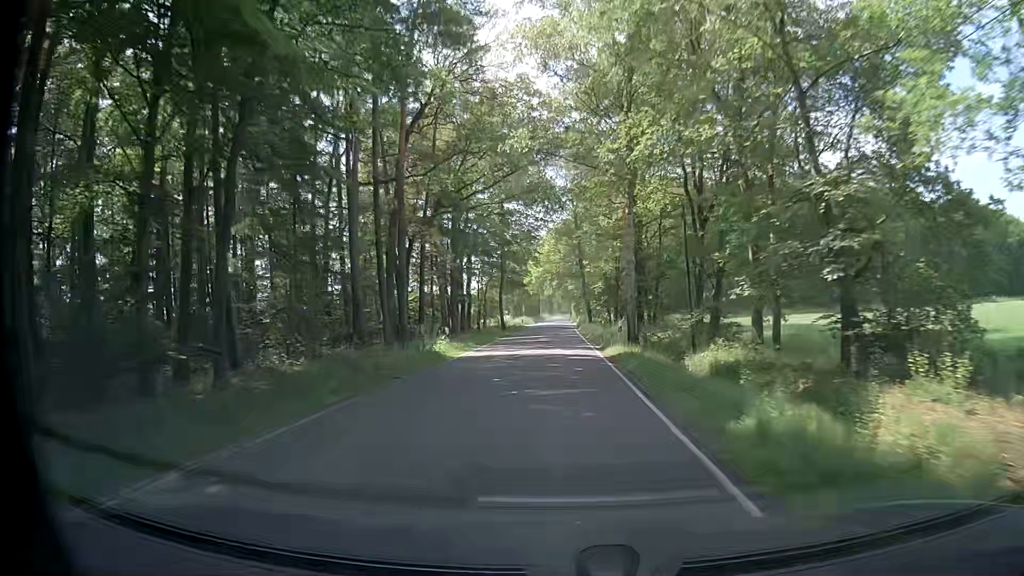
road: secondary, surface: asphalt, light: Day
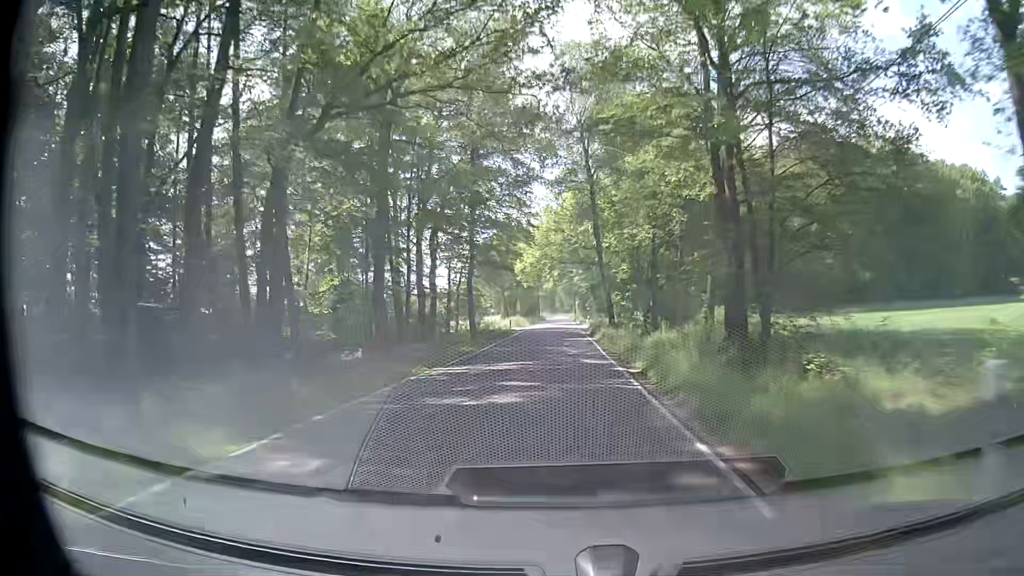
(+0.2, +24.6) m; +1°
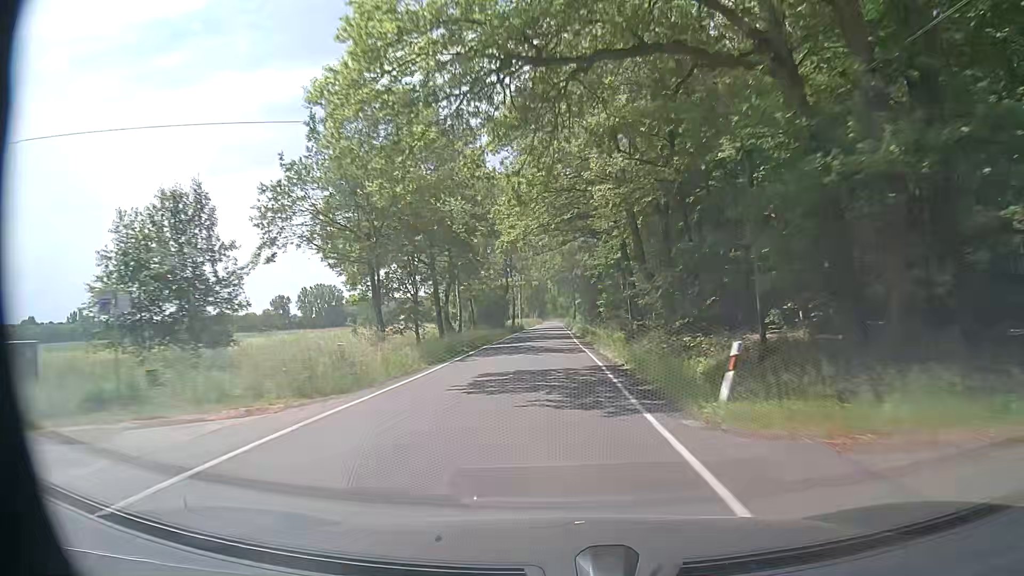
(+0.2, +63.0) m; 0°
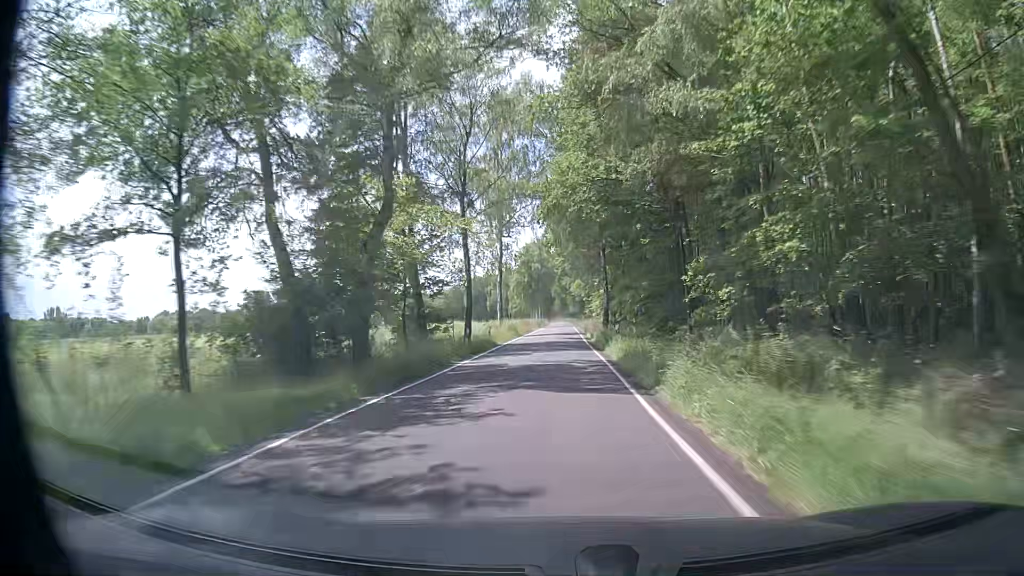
(-0.7, +50.7) m; -2°
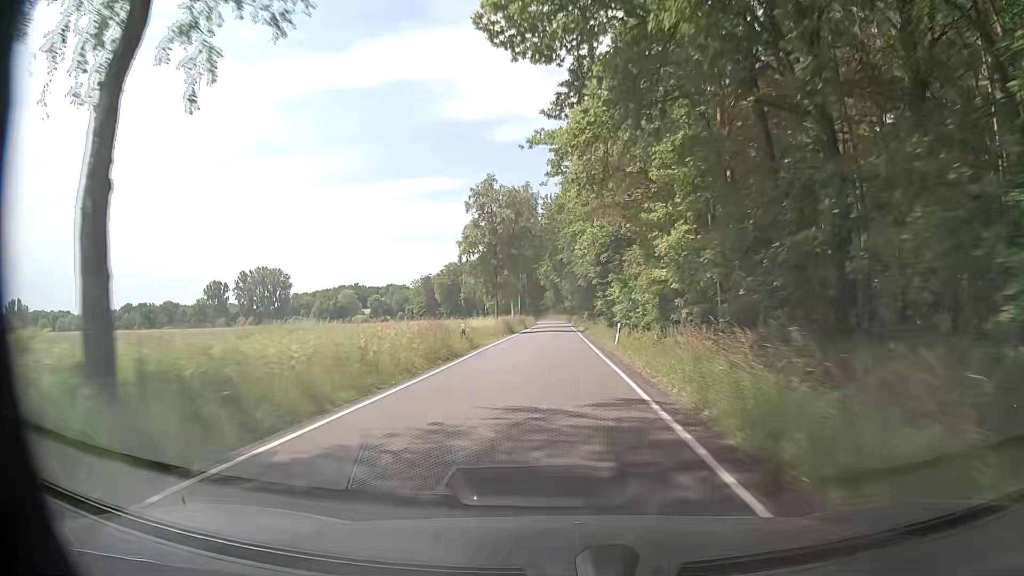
(+0.9, +51.3) m; +1°
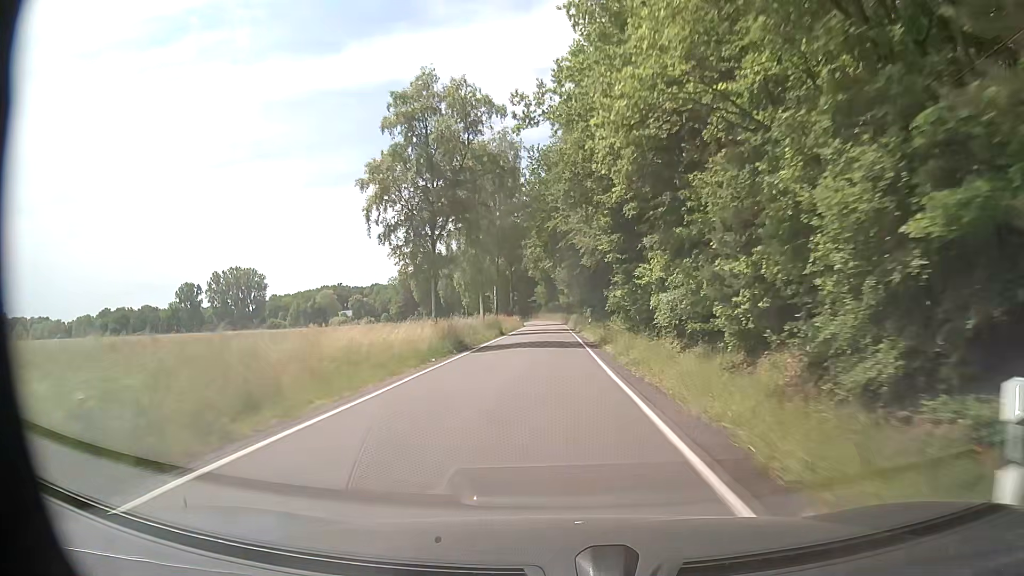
(+0.2, +26.1) m; +1°
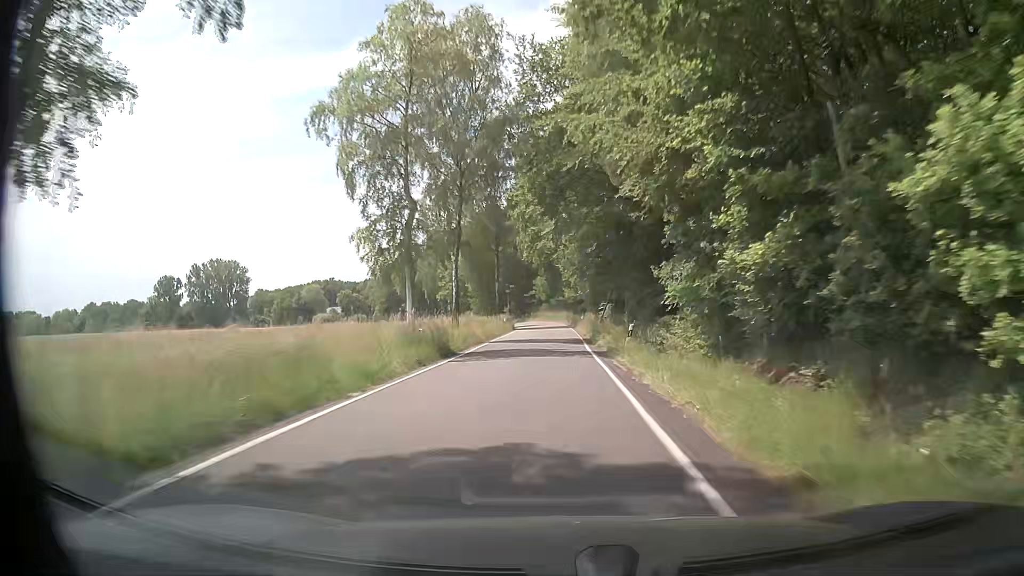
(-0.1, +25.7) m; 0°
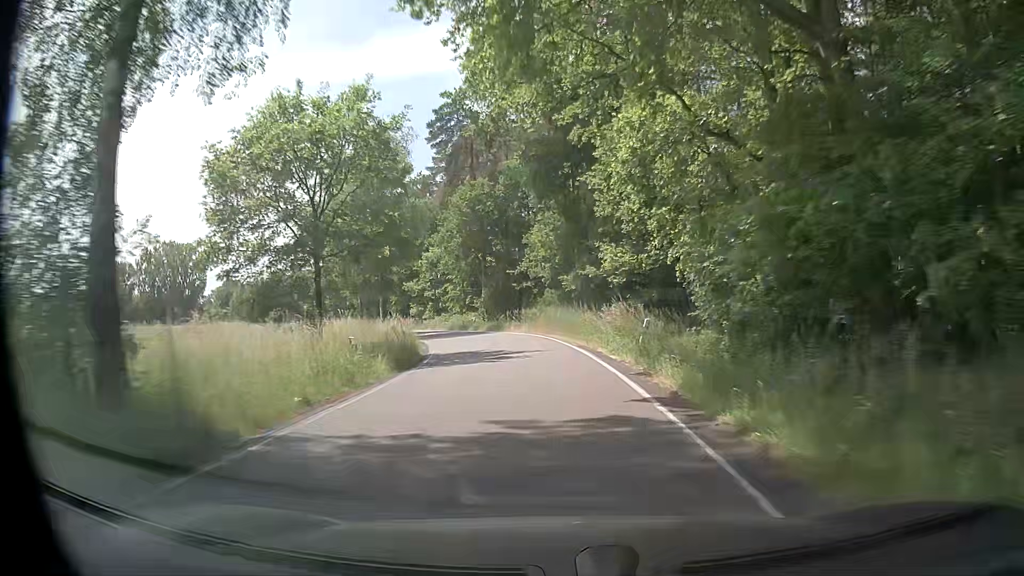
(-0.6, +57.6) m; -2°
(0, +10) (-1, +20) (-2, +30) (-4, +40) (-7, +49) (-11, +58) (-15, +67) (-20, +76) (-24, +85) (-29, +94) m
